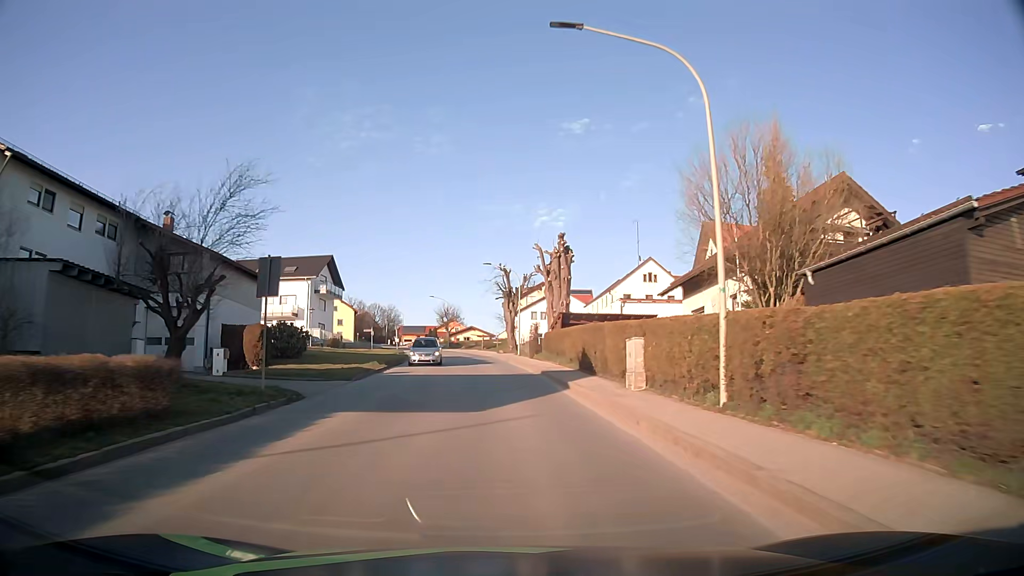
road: tertiary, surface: asphalt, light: Day
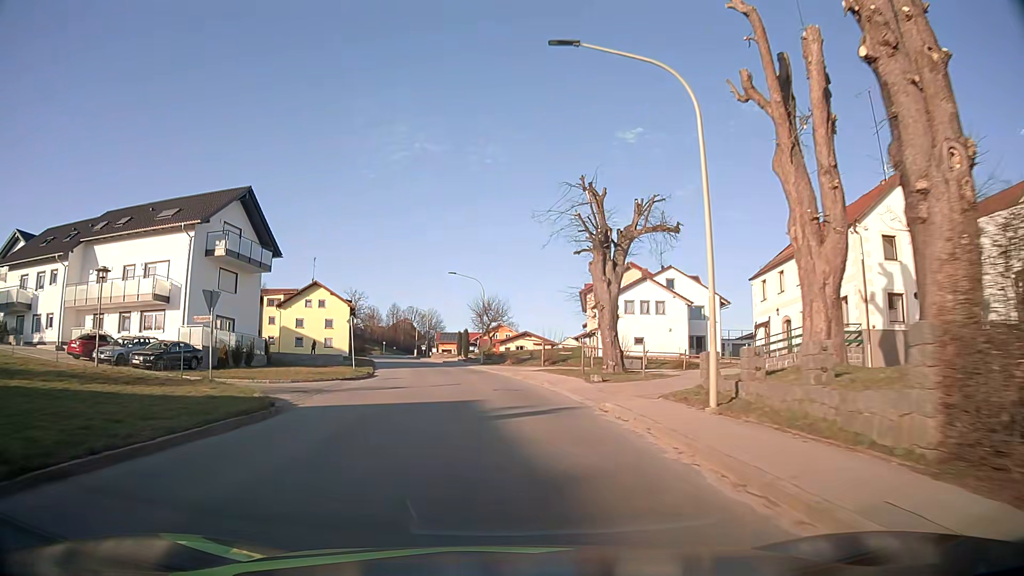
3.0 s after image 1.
(-1.5, +41.4) m; -5°
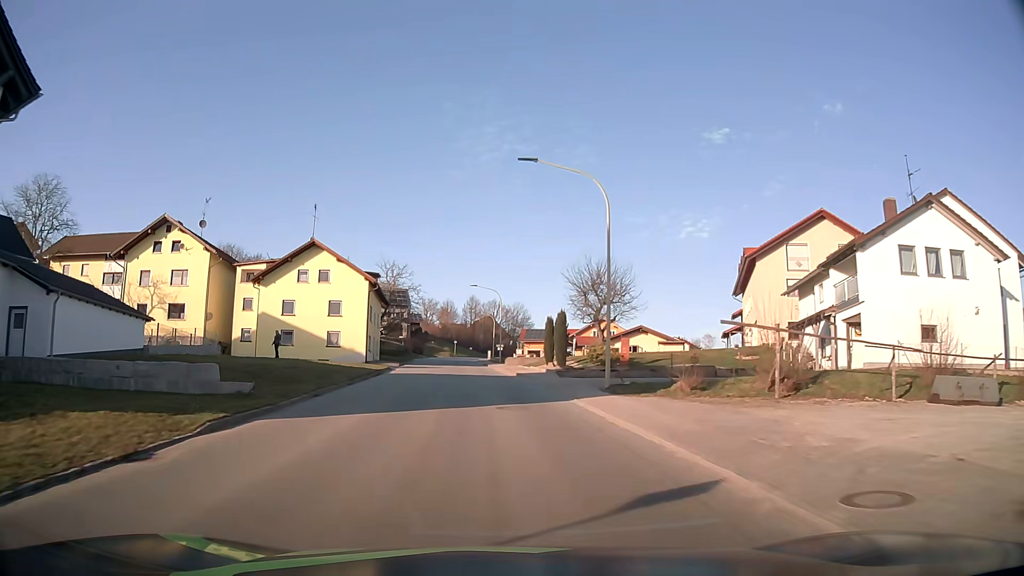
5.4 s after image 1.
(-1.9, +33.4) m; -7°
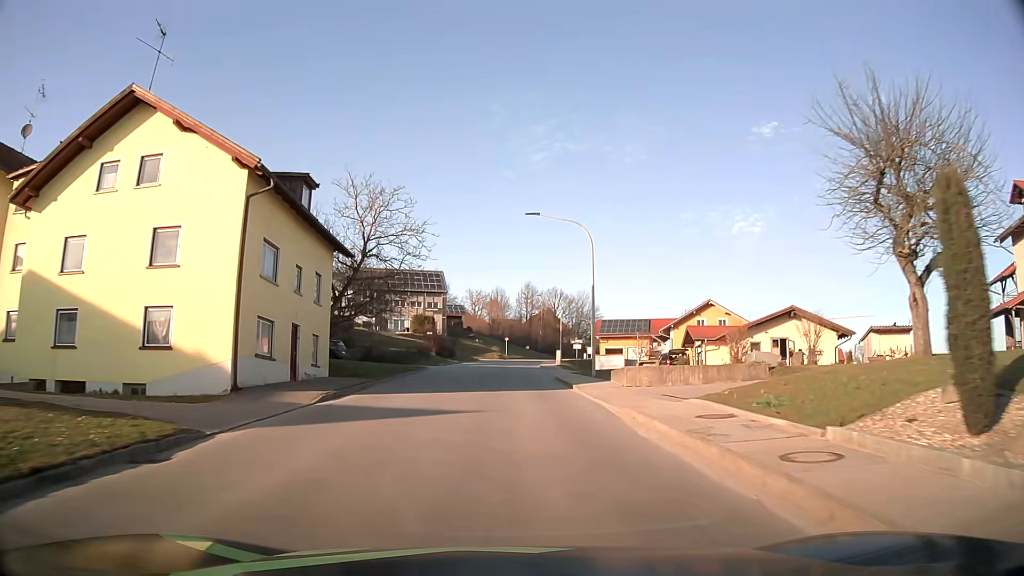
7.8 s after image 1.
(-1.9, +33.8) m; -5°
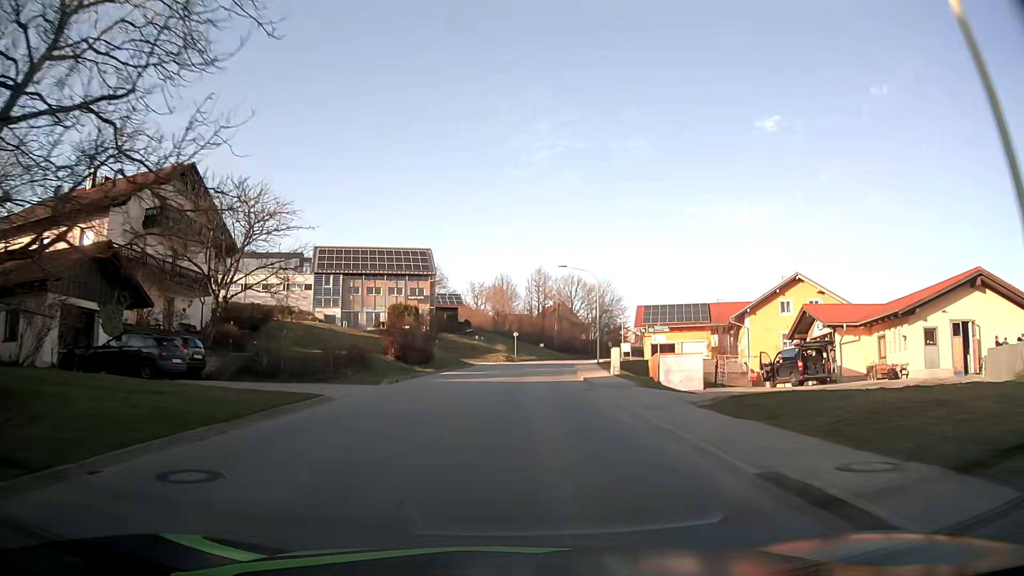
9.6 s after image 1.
(-0.1, +25.3) m; 0°
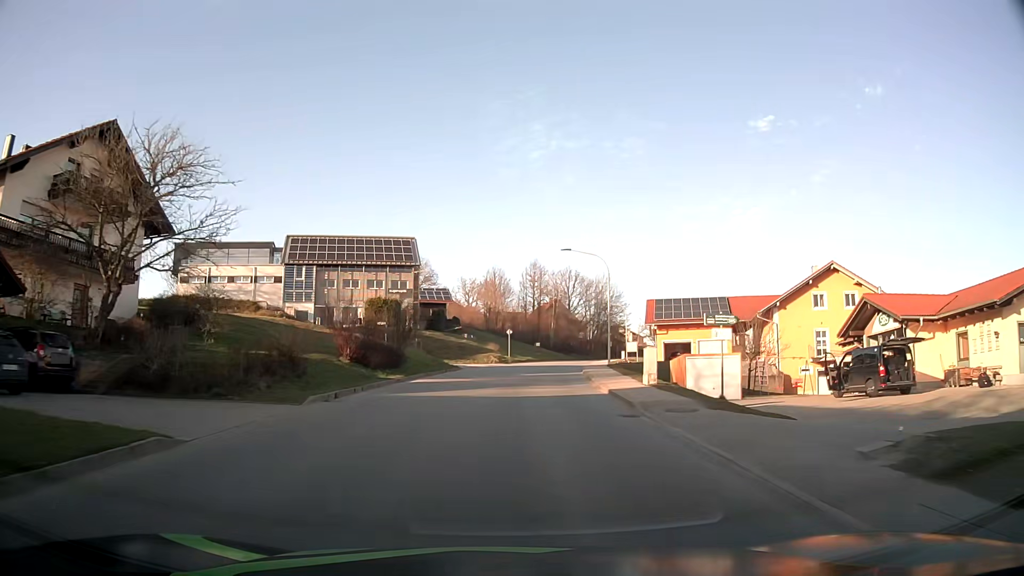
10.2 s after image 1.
(0.0, +8.4) m; +1°
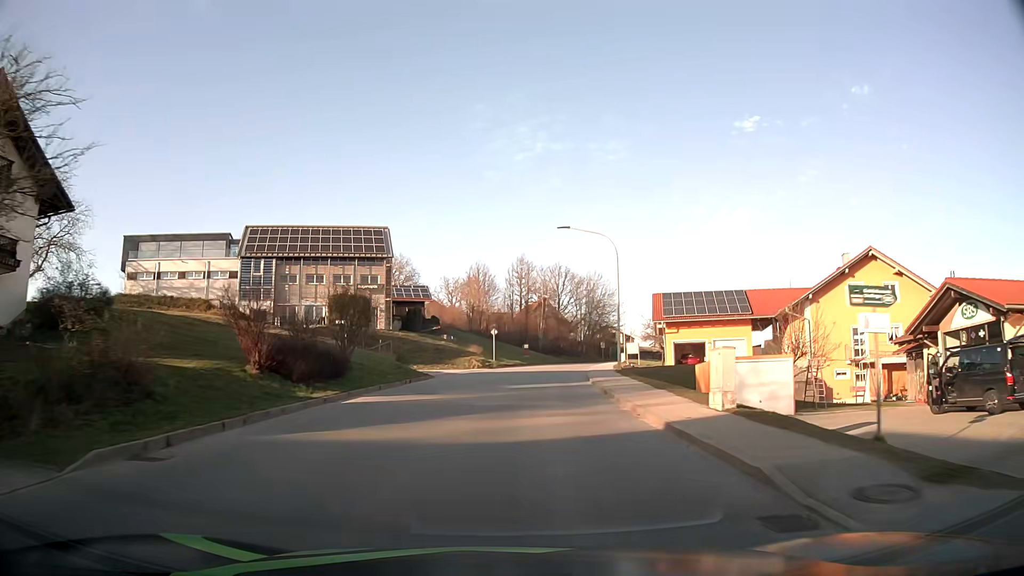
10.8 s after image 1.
(+0.1, +8.4) m; +1°
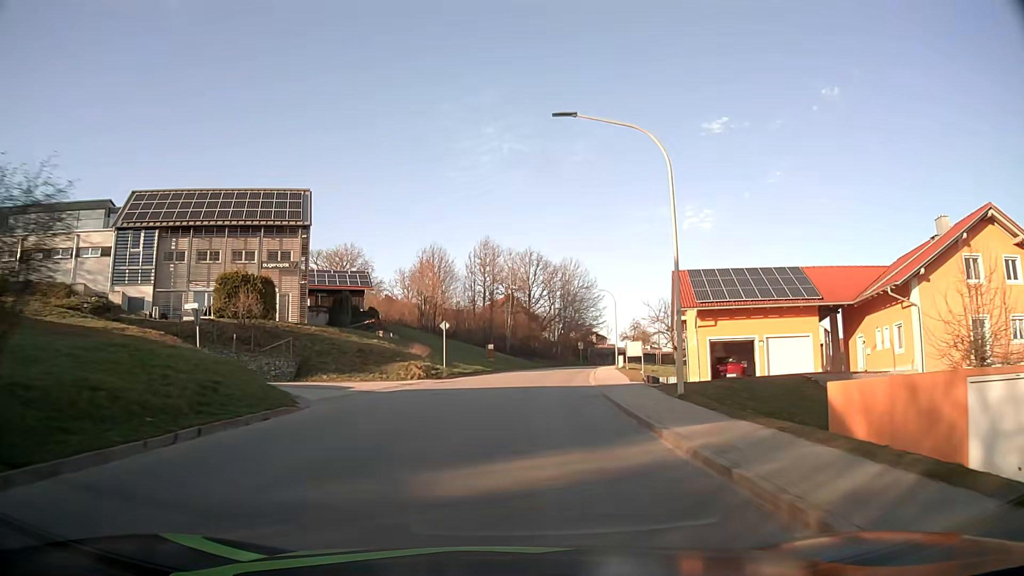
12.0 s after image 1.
(+0.4, +16.9) m; +3°
(0, +10) (+1, +20) (+2, +30) (+3, +40) (+4, +50) (+6, +60) (+8, +69) (+11, +79) (+14, +89) (+17, +98) m
